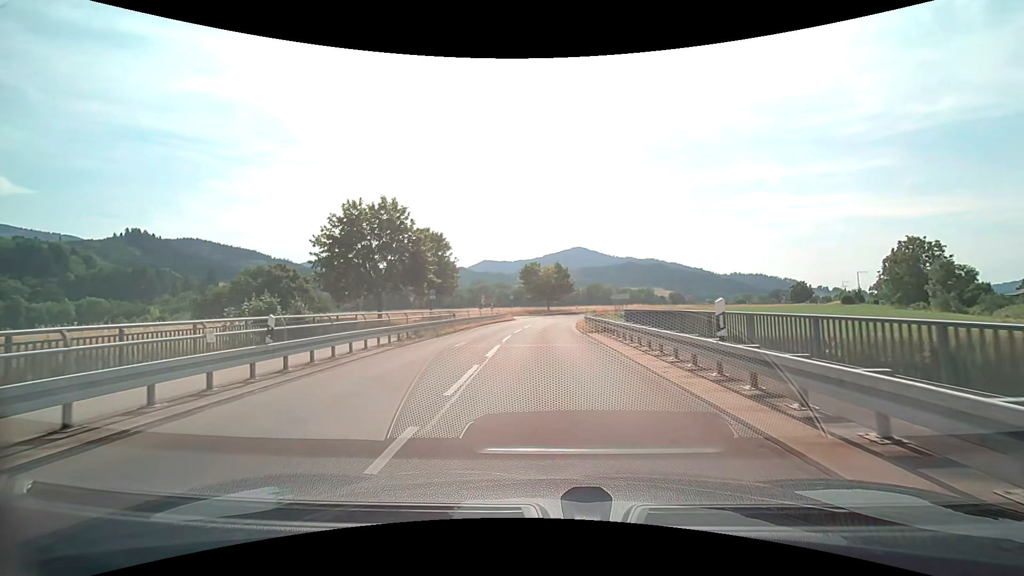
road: tertiary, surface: asphalt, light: Day
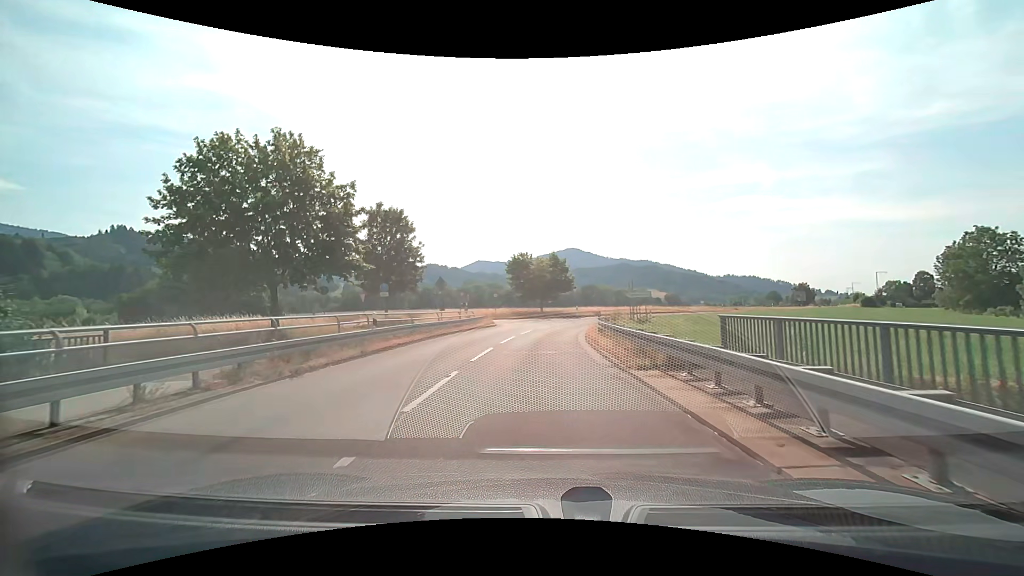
(-0.1, +13.1) m; 0°
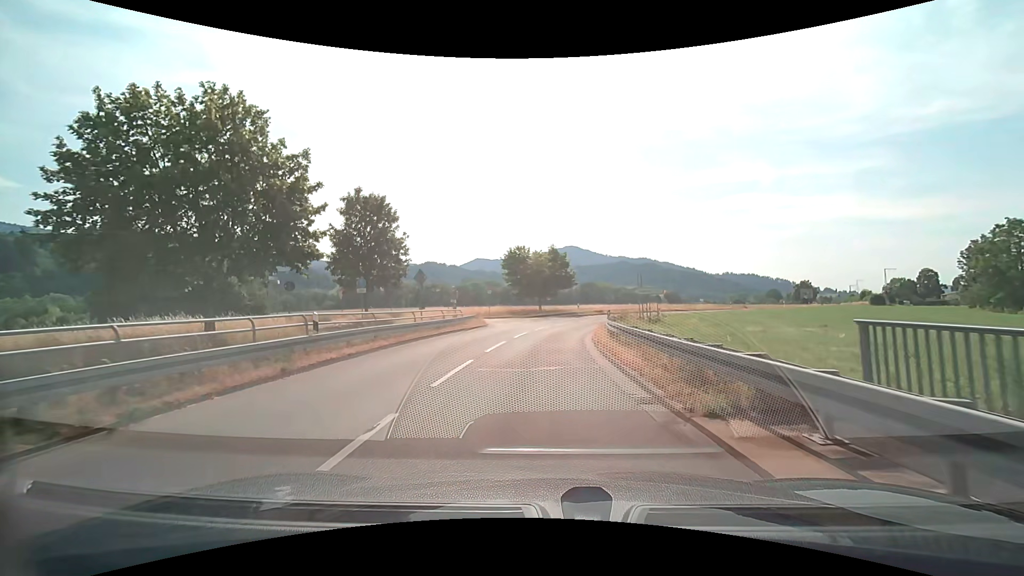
(0.0, +4.3) m; -1°
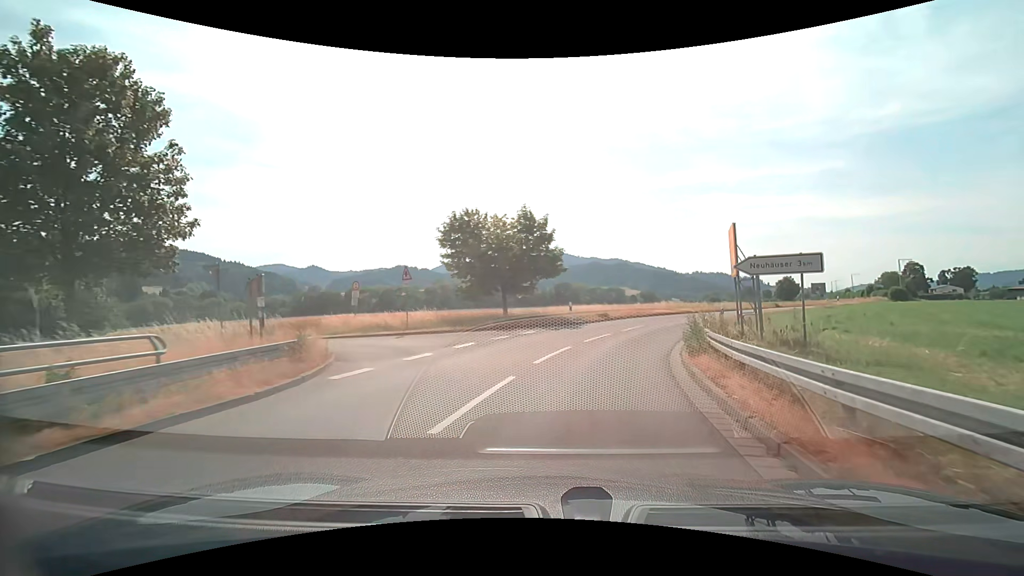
(+0.7, +21.4) m; +4°
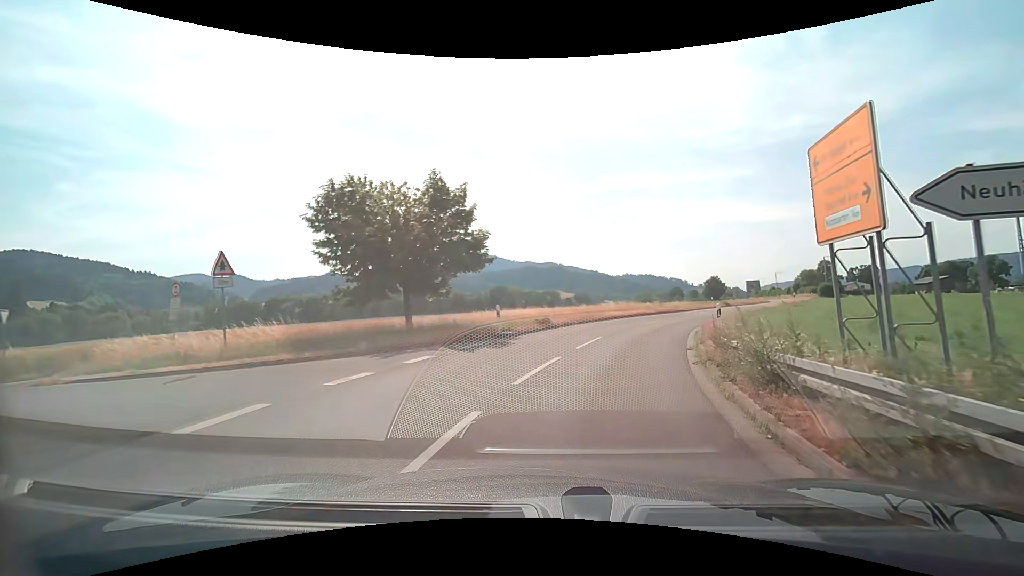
(+0.5, +9.0) m; +7°
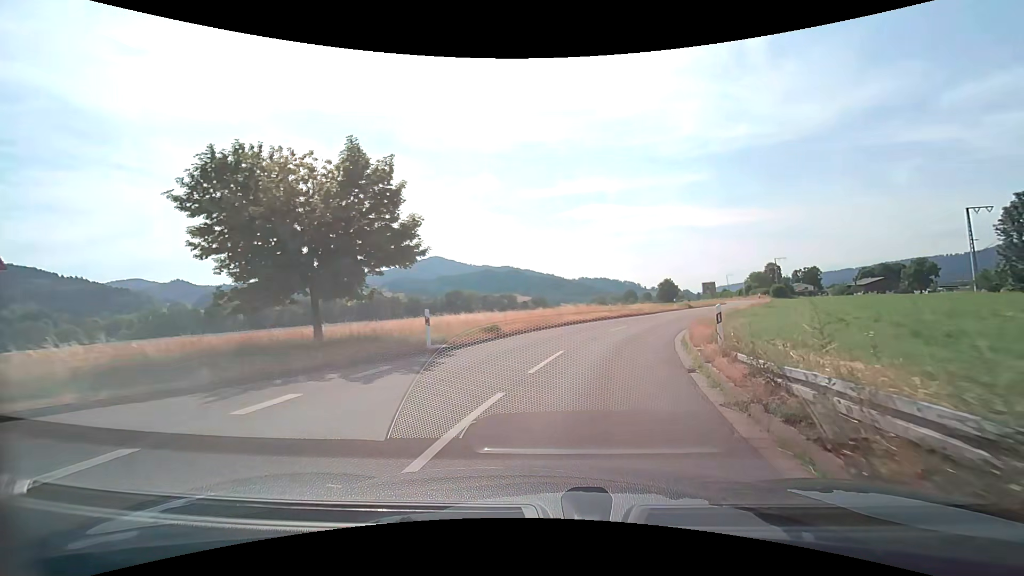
(+0.2, +4.7) m; +5°
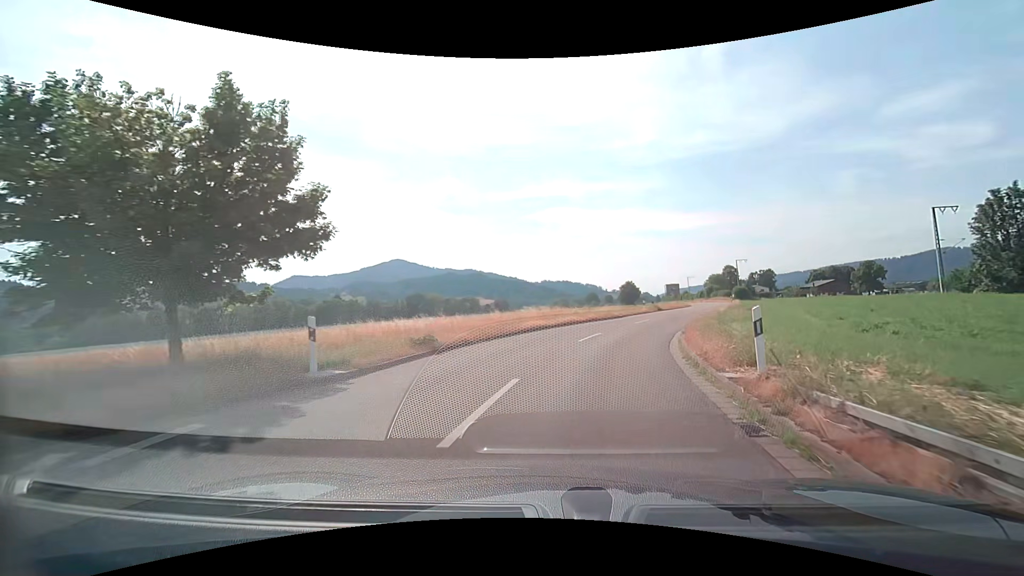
(+0.2, +4.8) m; +4°
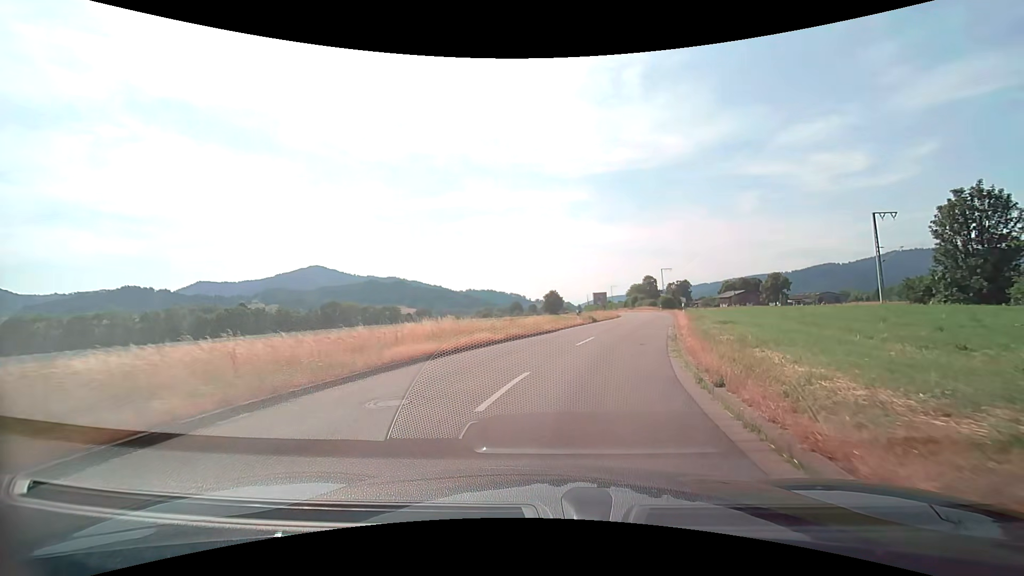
(+0.8, +10.0) m; +9°
(+1, +10) (+3, +20) (+5, +29) (+8, +39) (+11, +49) (+13, +58) (+15, +68) (+17, +78) (+19, +88) (+20, +98) m
